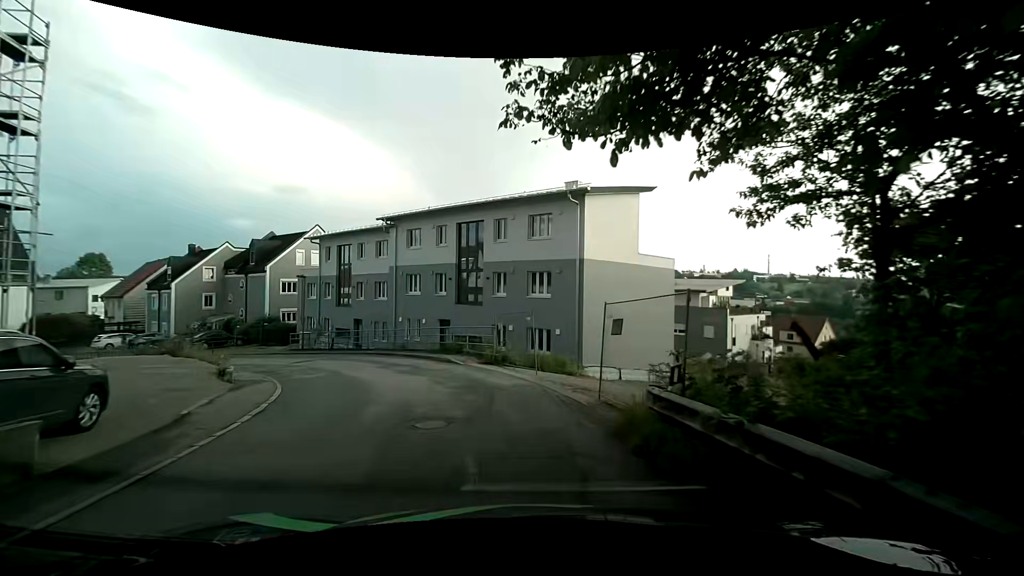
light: Day
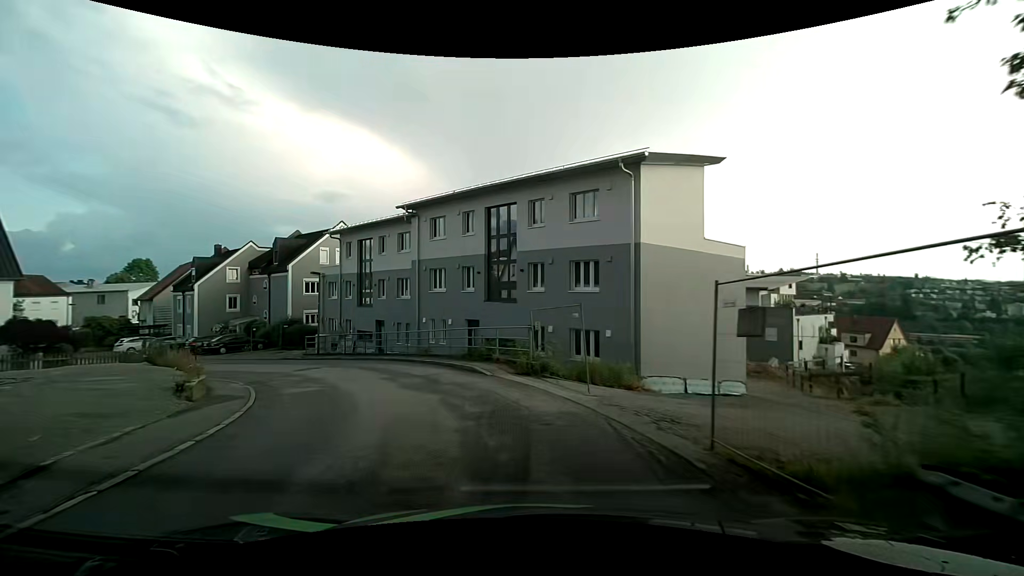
(-0.2, +4.0) m; -5°
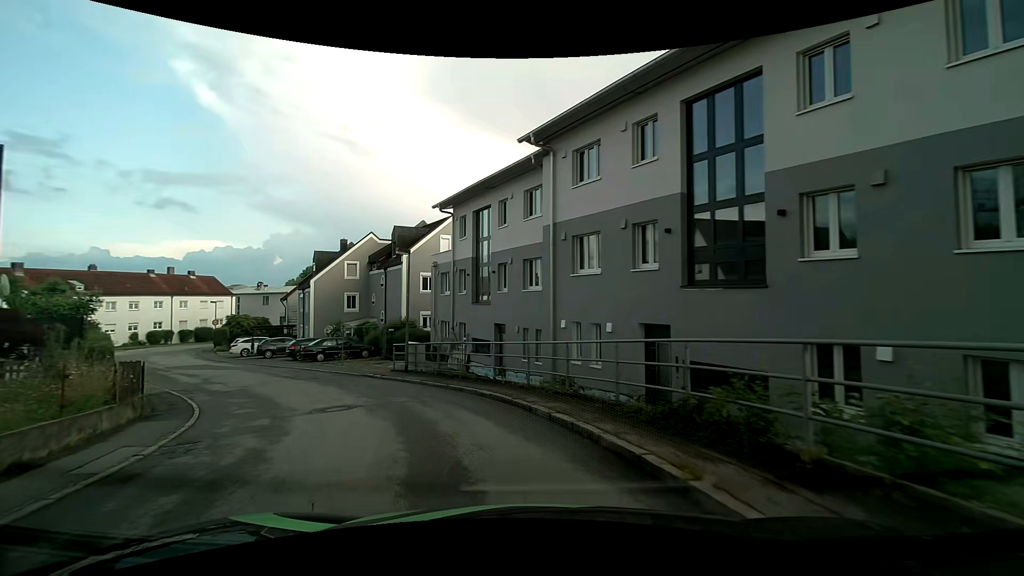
(-1.6, +11.5) m; -17°
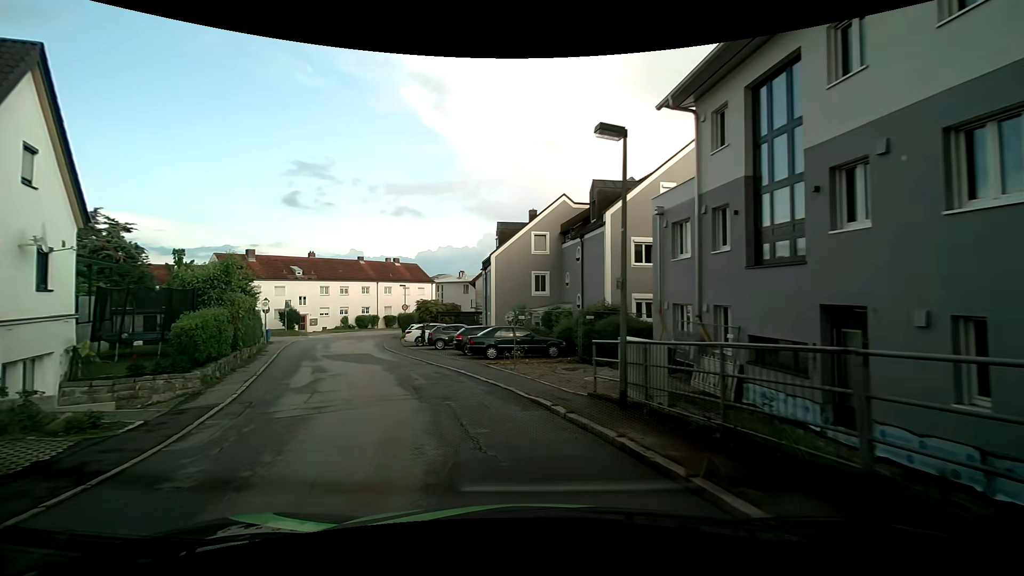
(-2.2, +10.9) m; -23°
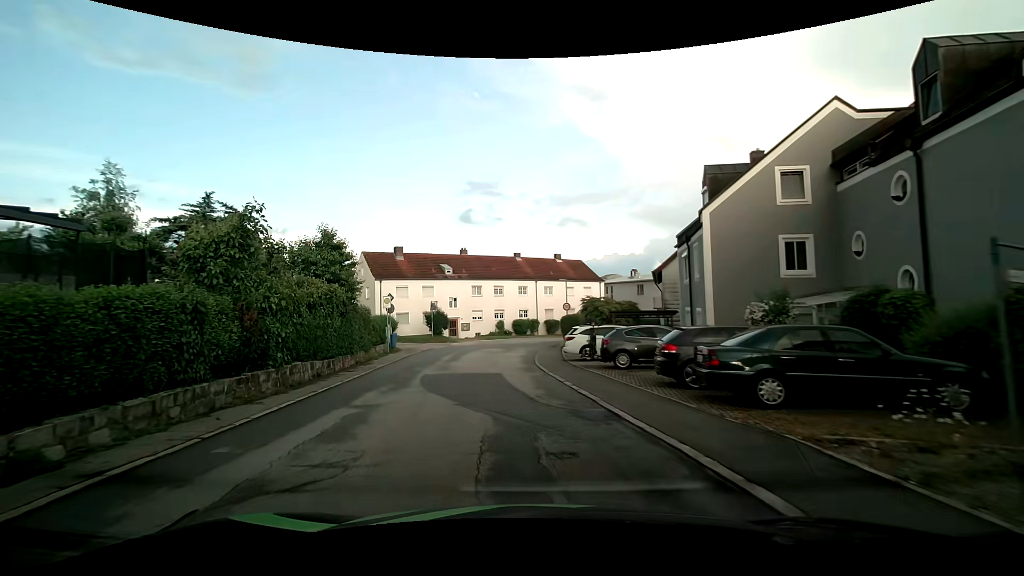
(-1.9, +12.2) m; -18°
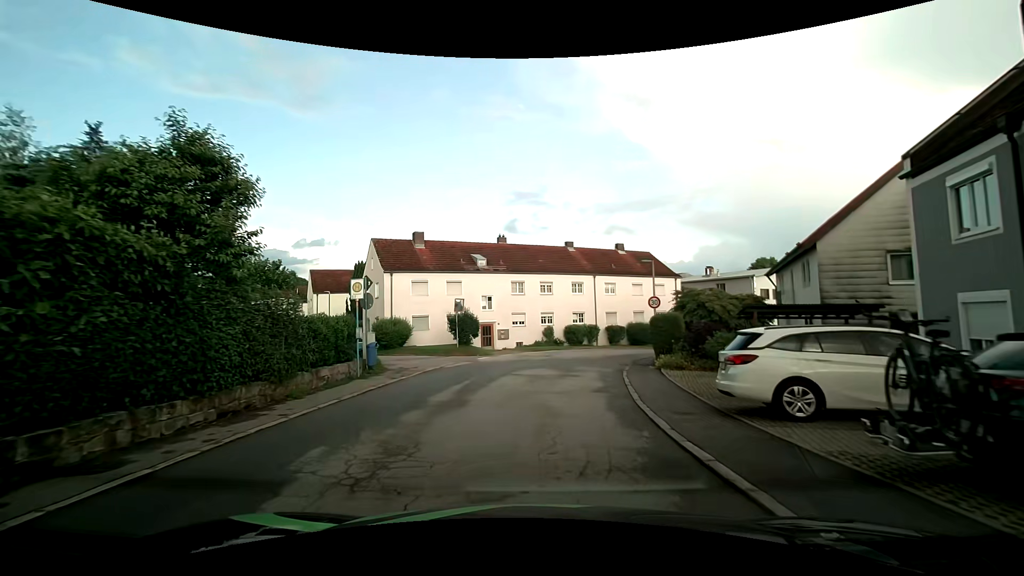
(-1.0, +12.6) m; -6°
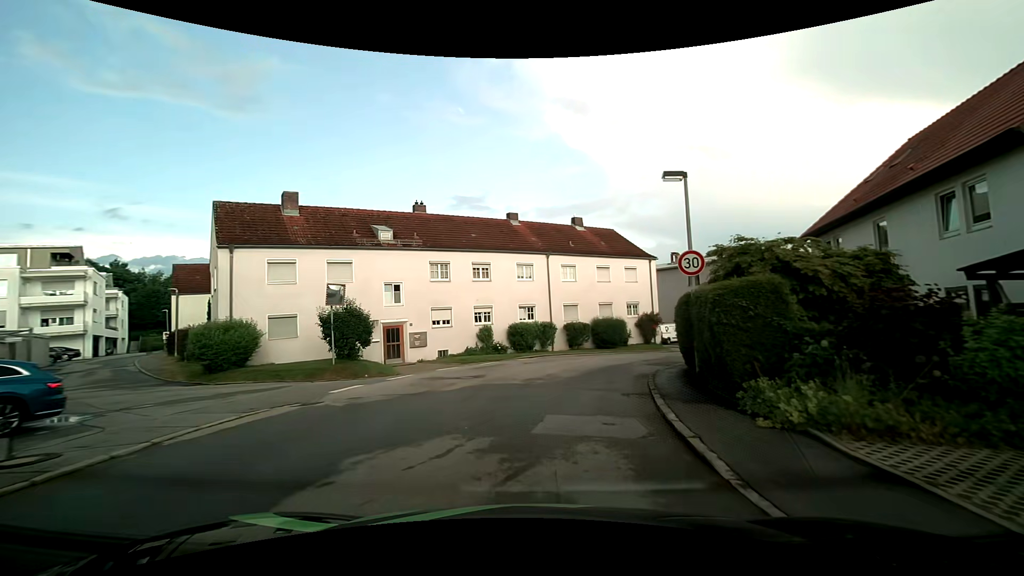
(+0.6, +13.0) m; +6°
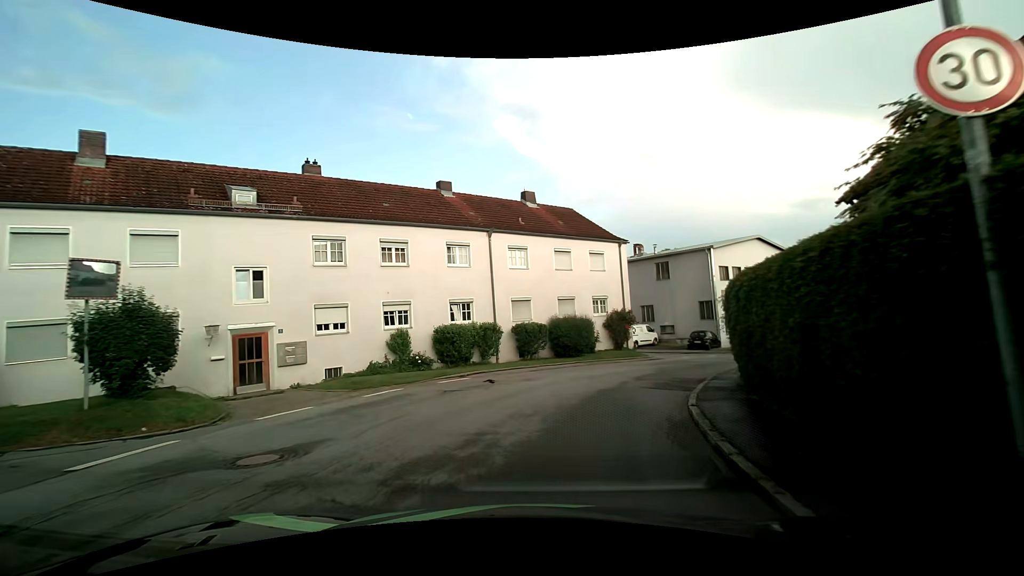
(+0.5, +8.9) m; +6°
(+1, +10) (+4, +19) (+10, +27) (+18, +34) (+25, +40) (+33, +47) (+40, +54) (+48, +61) (+54, +68) (+60, +76) m
